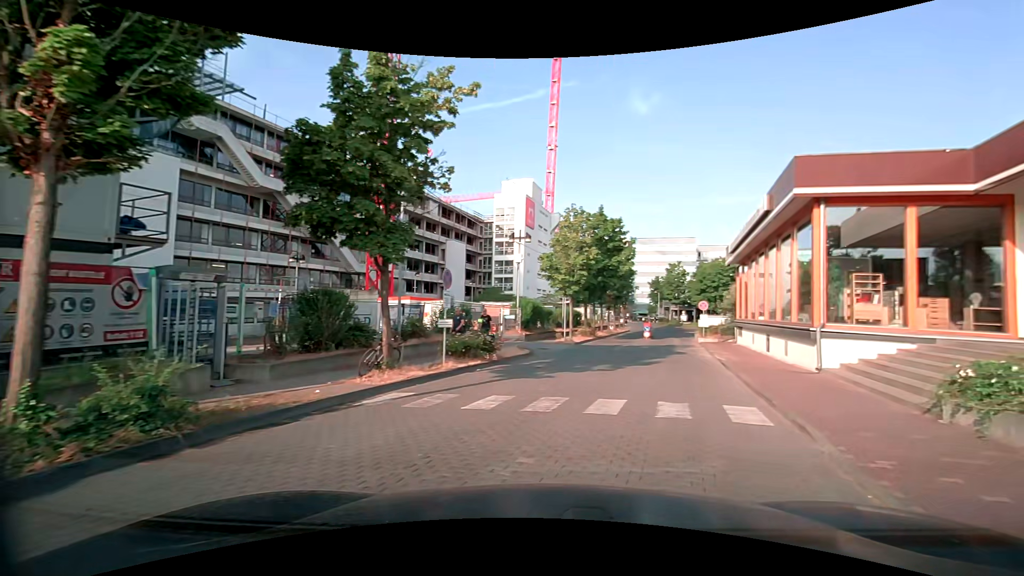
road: service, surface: paving_stones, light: Day
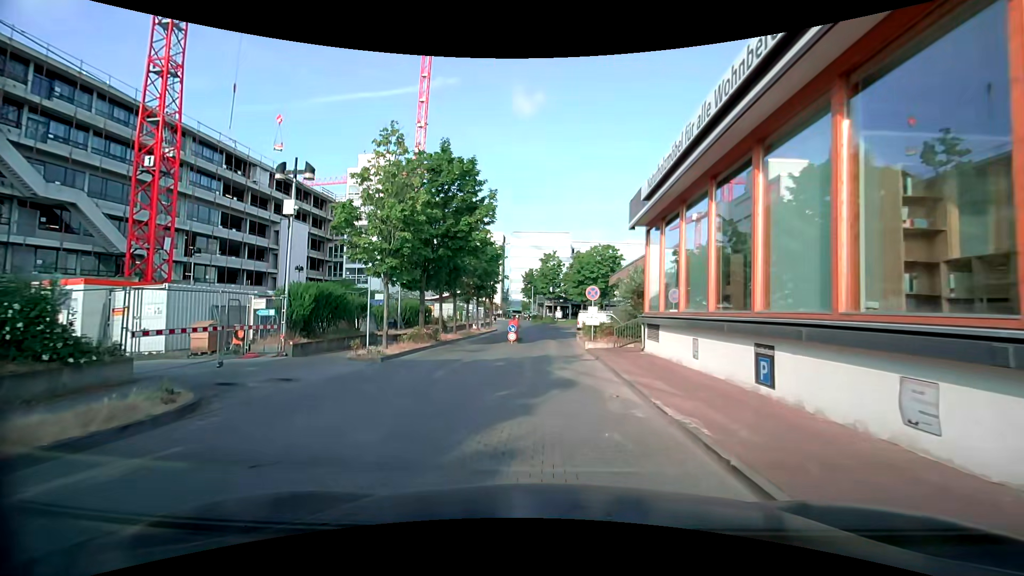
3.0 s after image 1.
(+2.7, +13.2) m; +12°
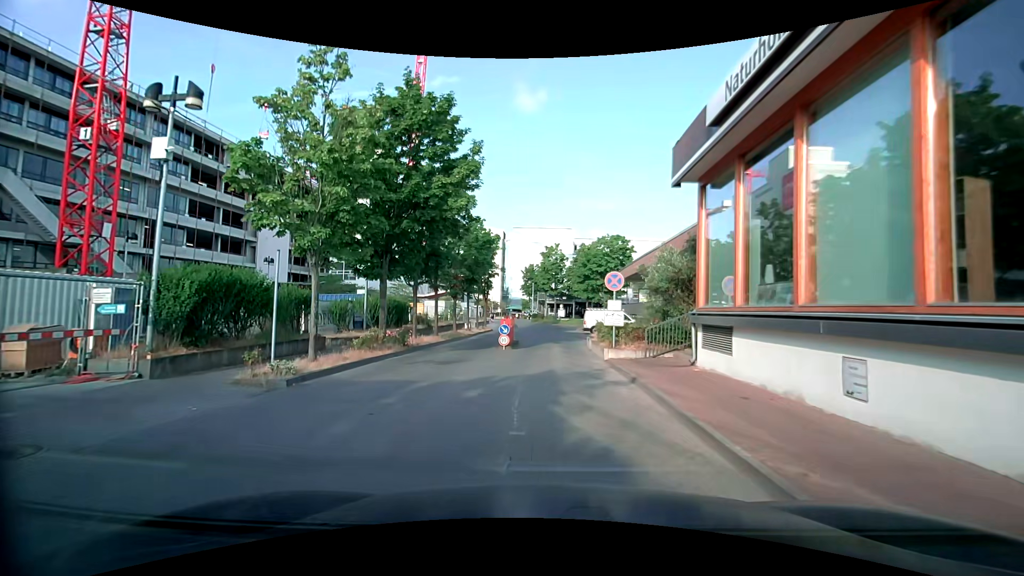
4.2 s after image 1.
(+0.1, +6.3) m; +1°
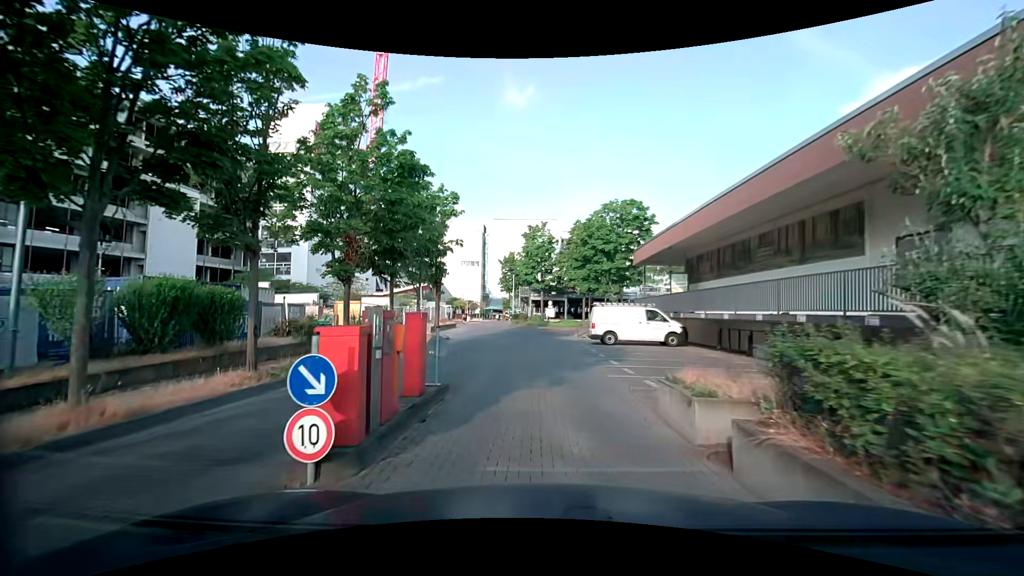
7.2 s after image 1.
(+0.2, +16.2) m; +3°
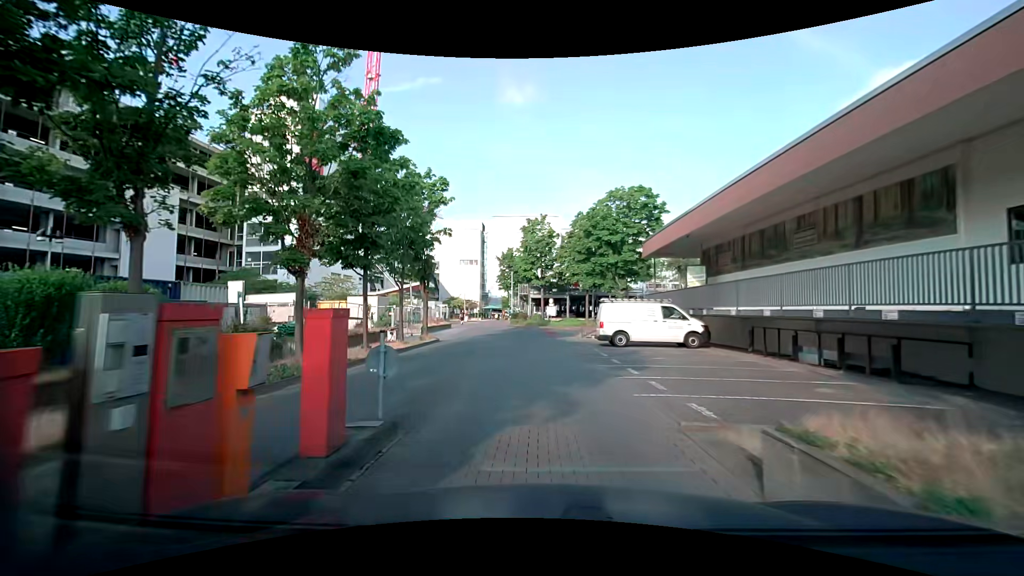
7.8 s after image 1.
(0.0, +3.2) m; +1°
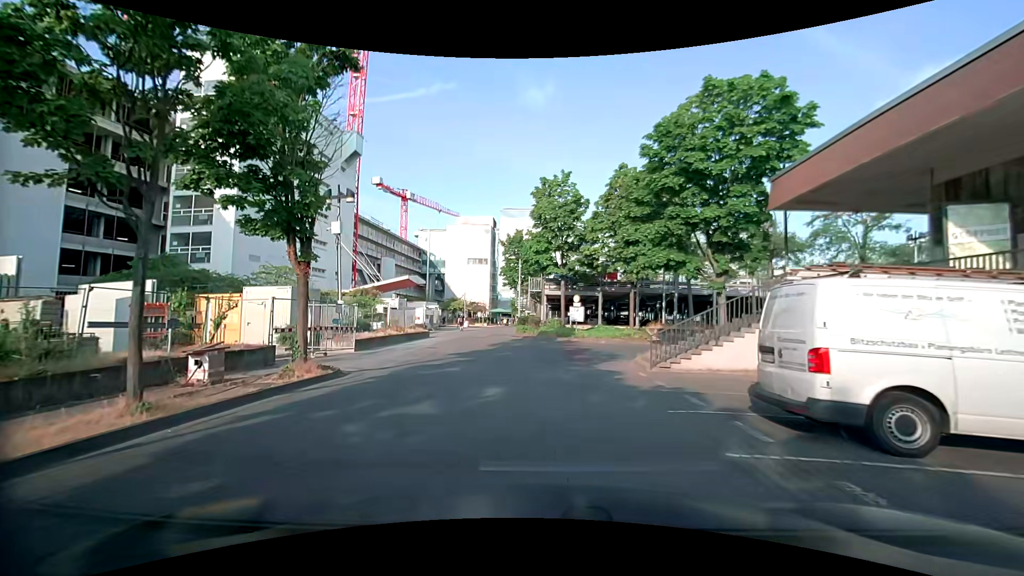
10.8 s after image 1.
(-0.9, +15.9) m; -4°
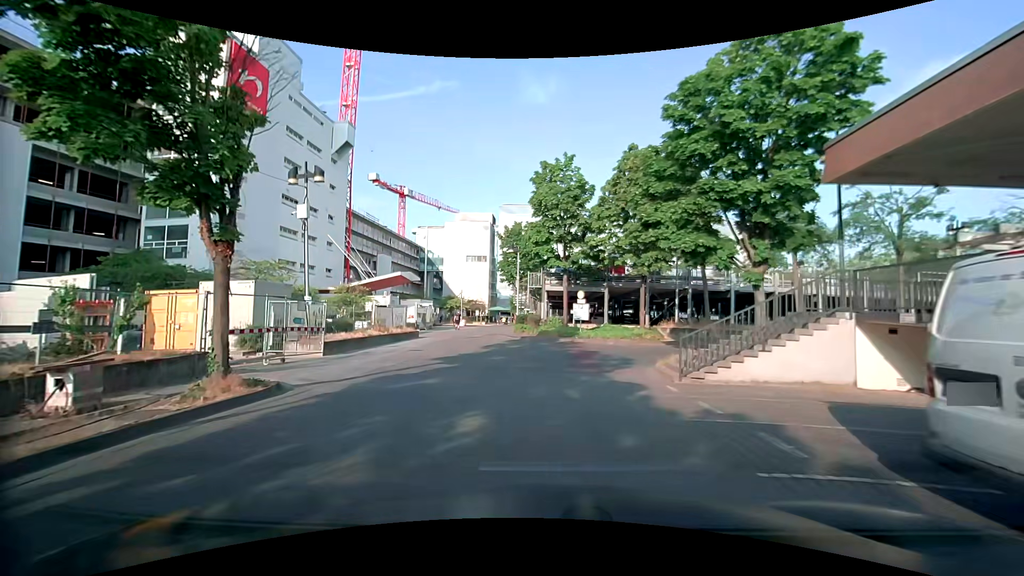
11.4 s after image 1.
(0.0, +3.1) m; 0°
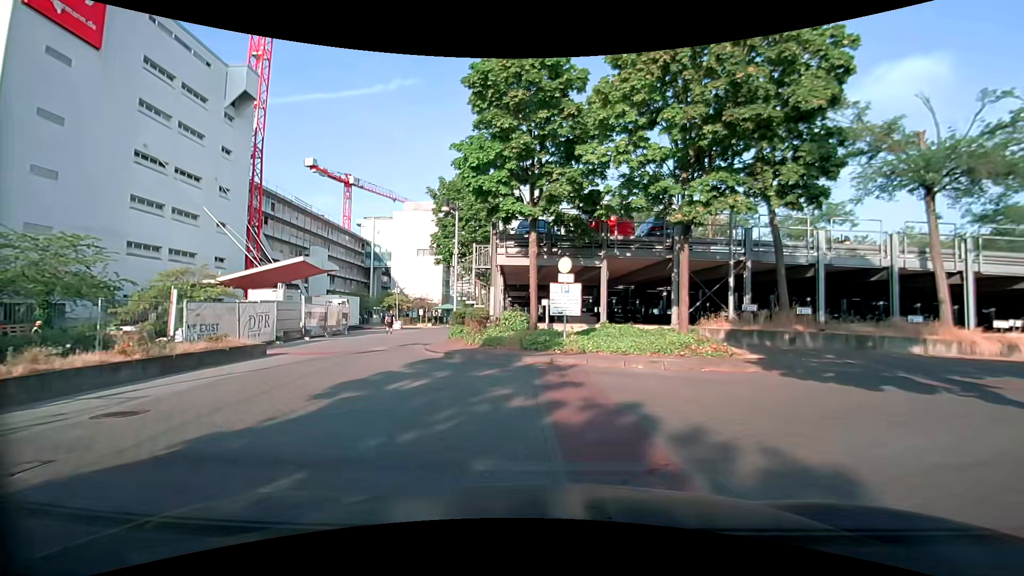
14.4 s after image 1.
(+0.2, +13.7) m; +2°
